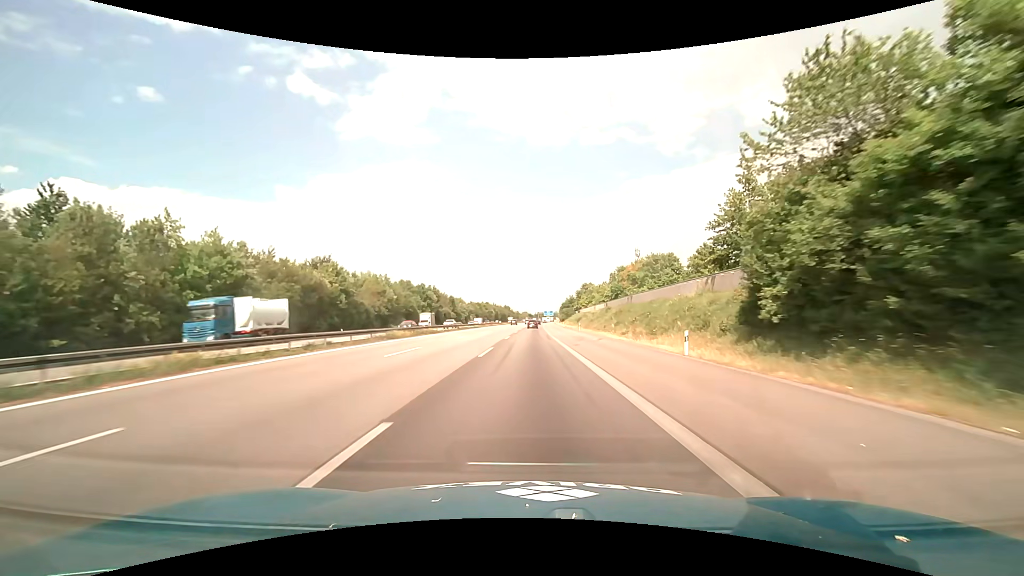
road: motorway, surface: asphalt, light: Day
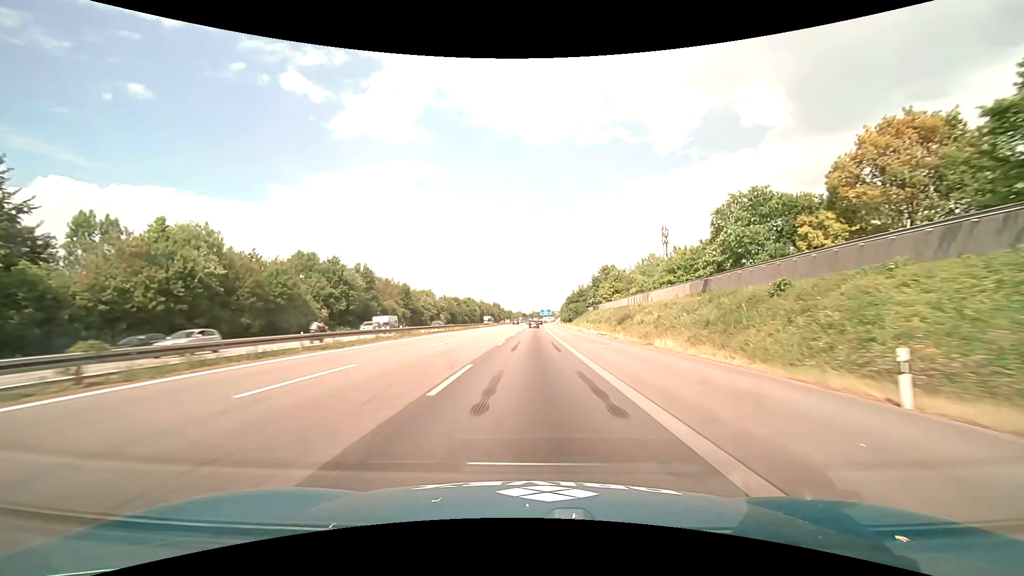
(+0.4, +63.2) m; +1°
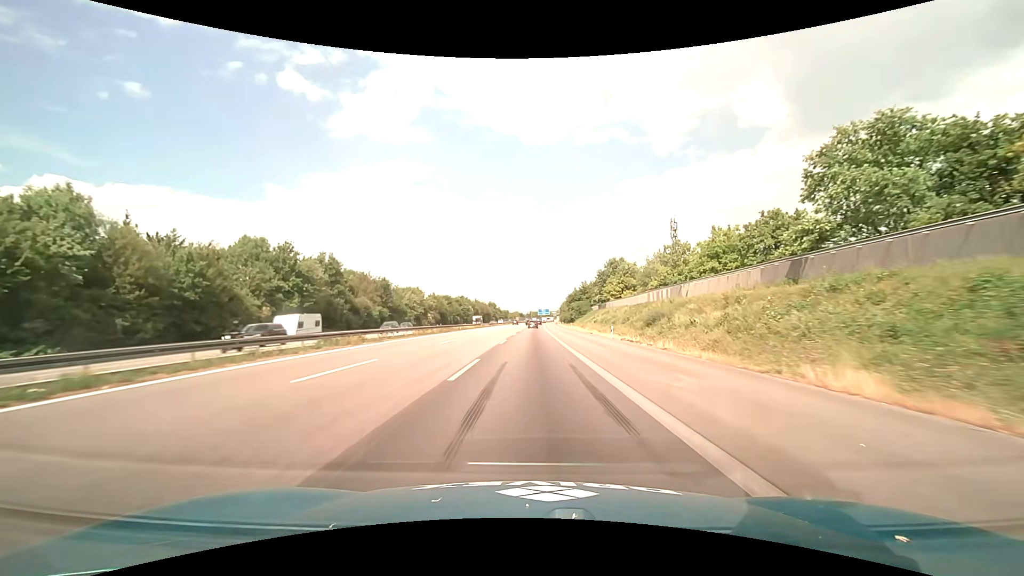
(0.0, +15.8) m; 0°
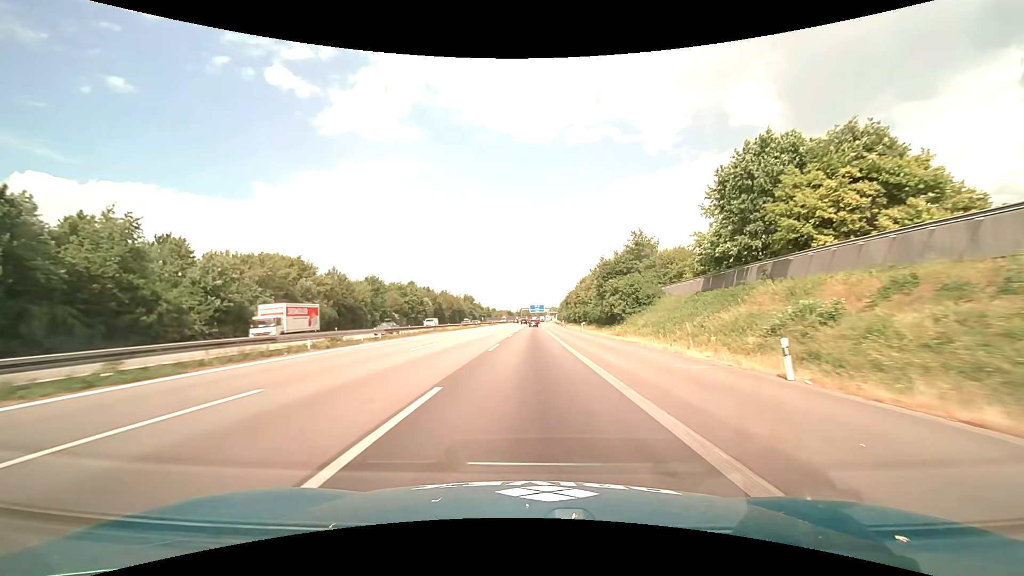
(+0.8, +79.0) m; +1°
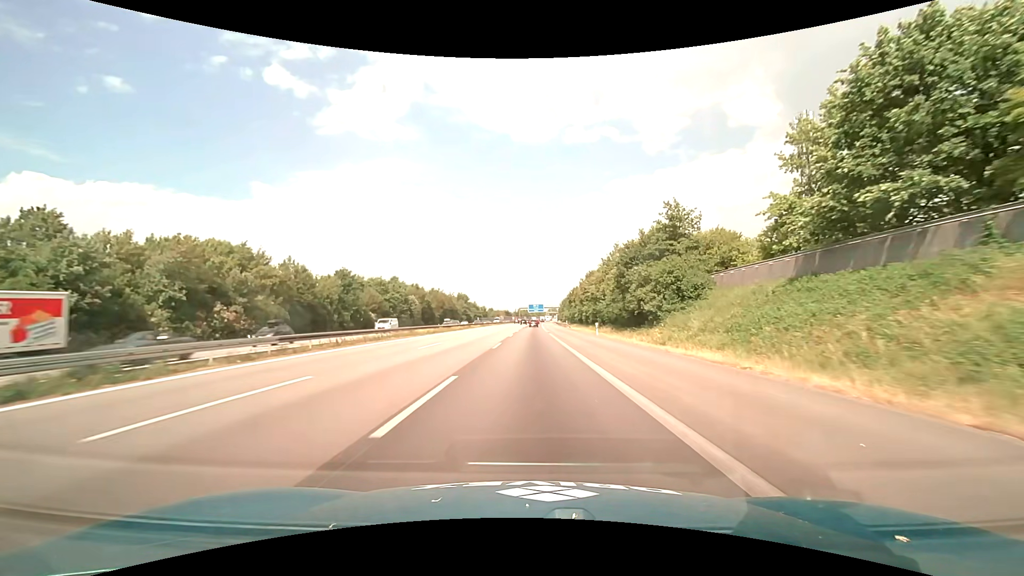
(0.0, +15.8) m; 0°
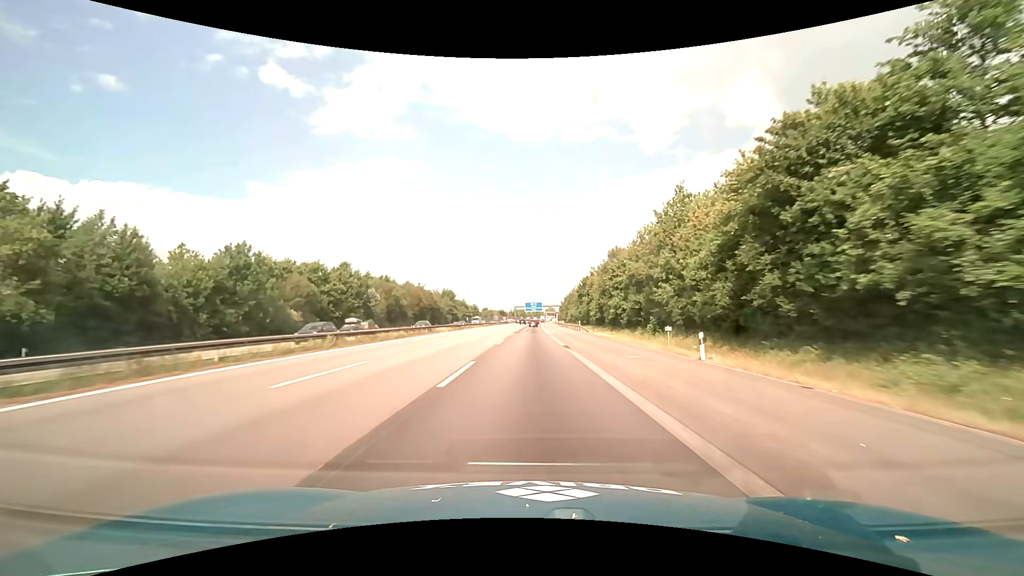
(0.0, +31.6) m; 0°
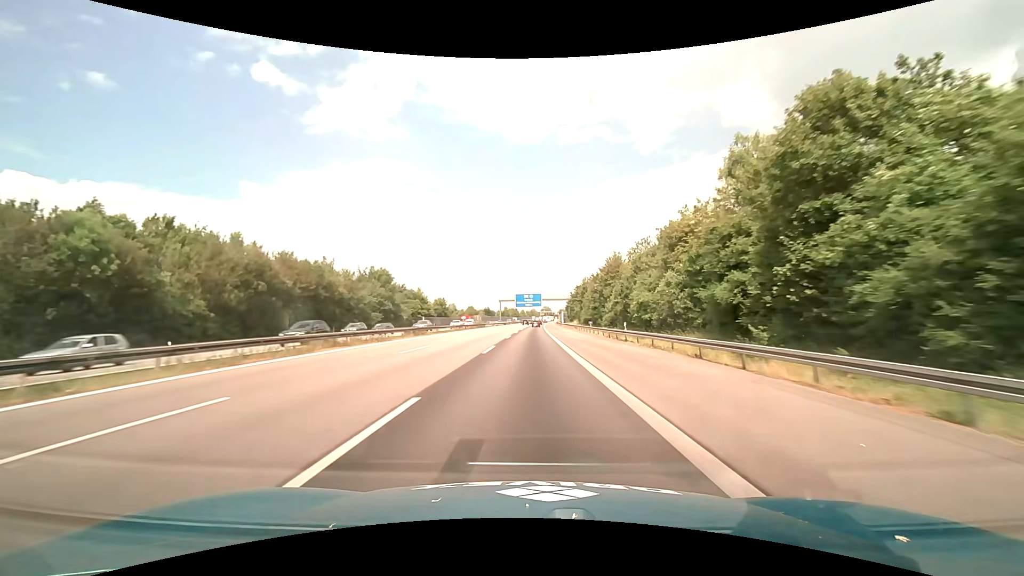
(+0.6, +79.0) m; +1°
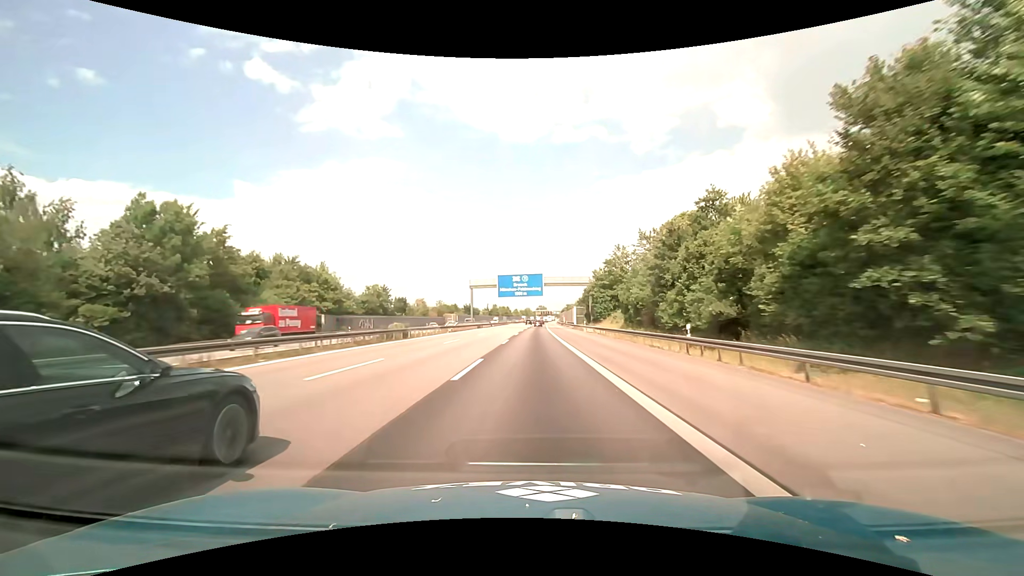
(+0.3, +63.1) m; +1°
(0, +10) (0, +20) (0, +30) (0, +40) (0, +50) (0, +60) (+1, +70) (+1, +80) (+1, +90) (+1, +100) m
